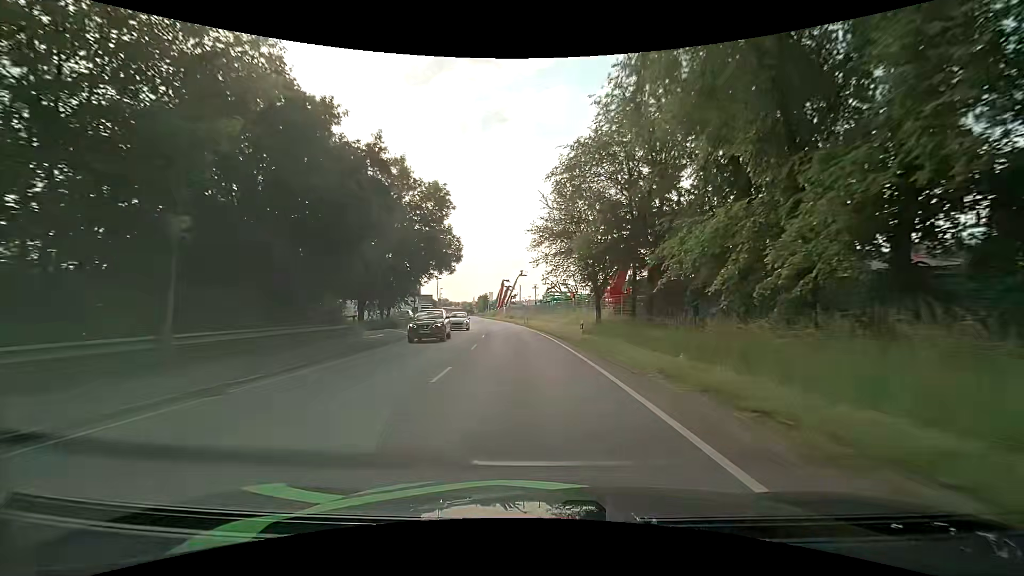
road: primary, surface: asphalt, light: Day
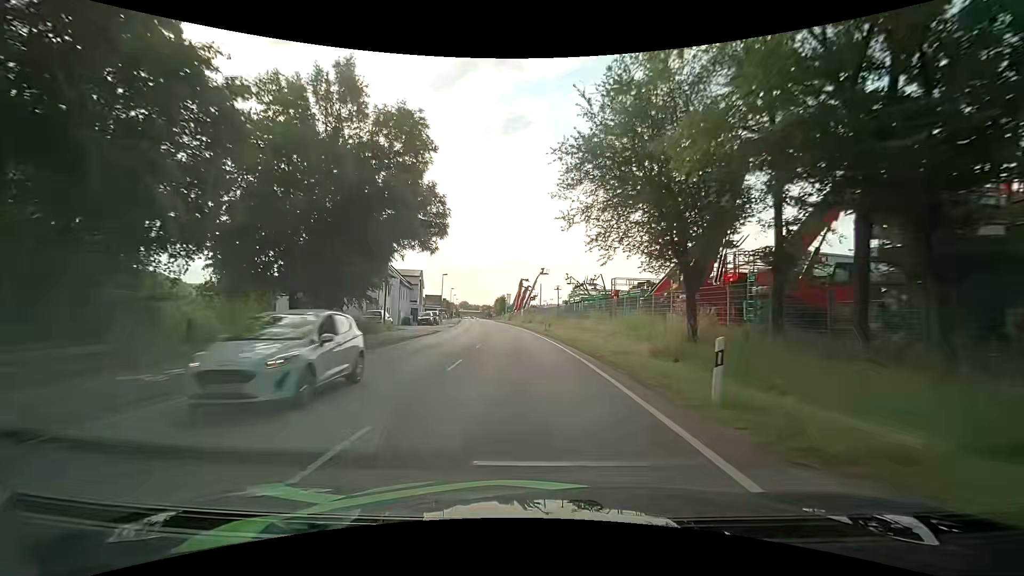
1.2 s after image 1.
(-0.3, +16.0) m; -2°
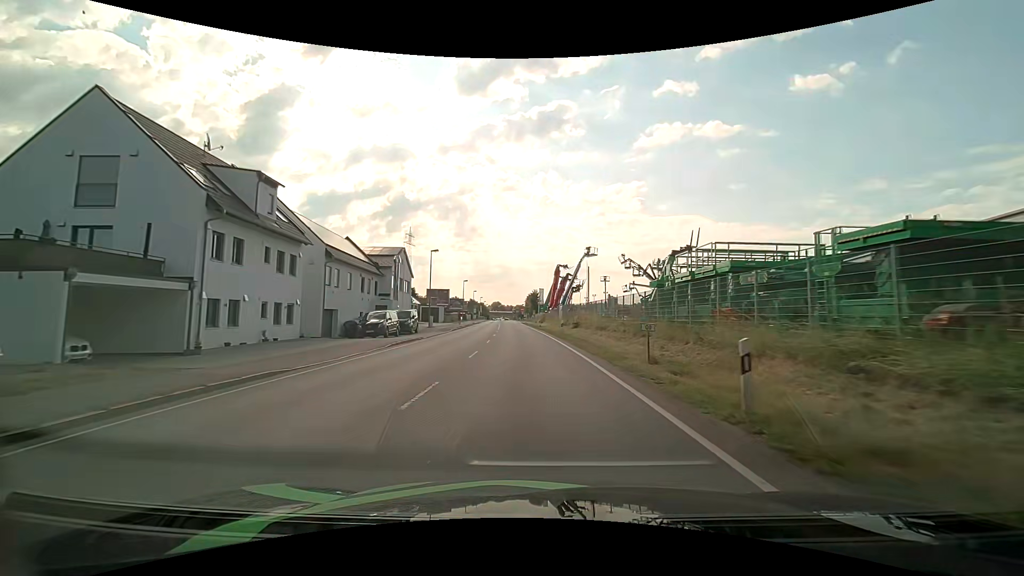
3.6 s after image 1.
(-1.1, +32.3) m; -4°
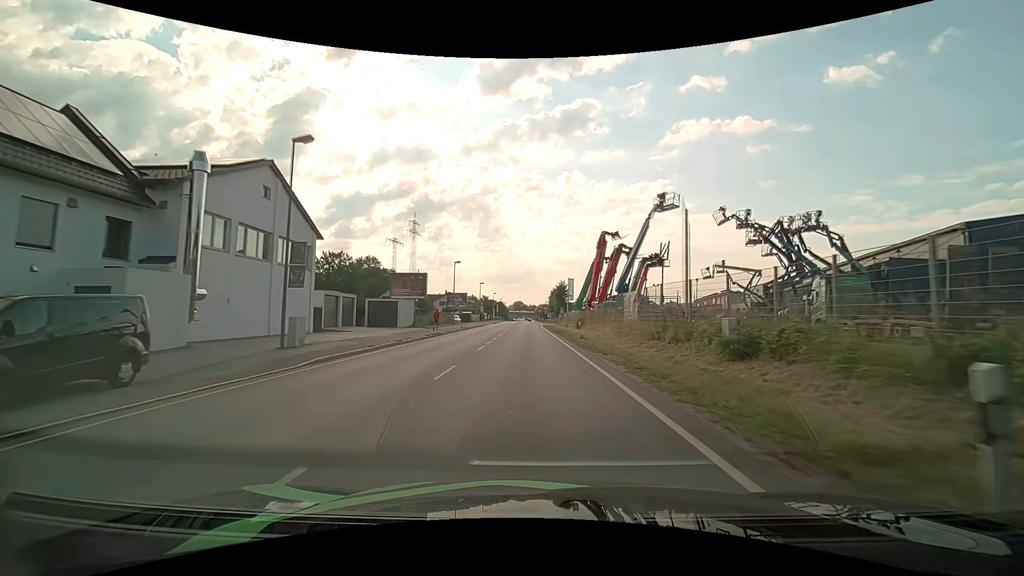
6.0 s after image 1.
(-0.8, +33.0) m; -3°
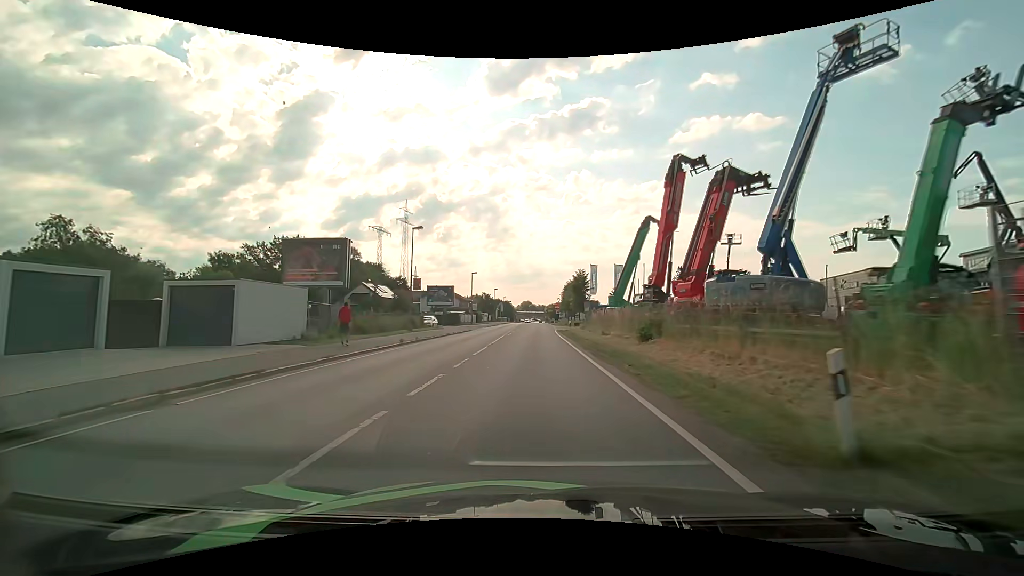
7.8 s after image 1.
(-0.2, +24.6) m; -1°
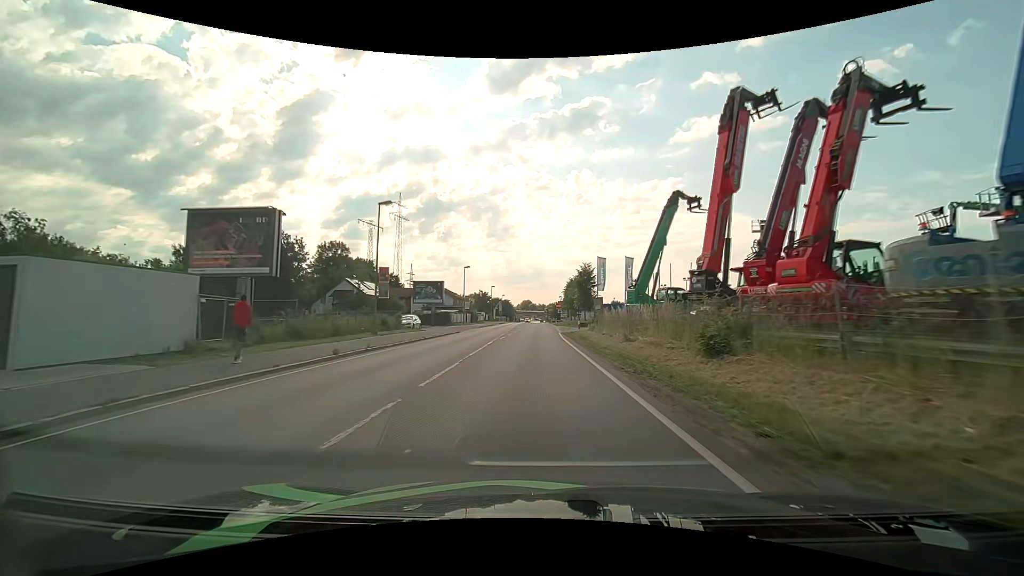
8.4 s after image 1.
(0.0, +8.1) m; +1°
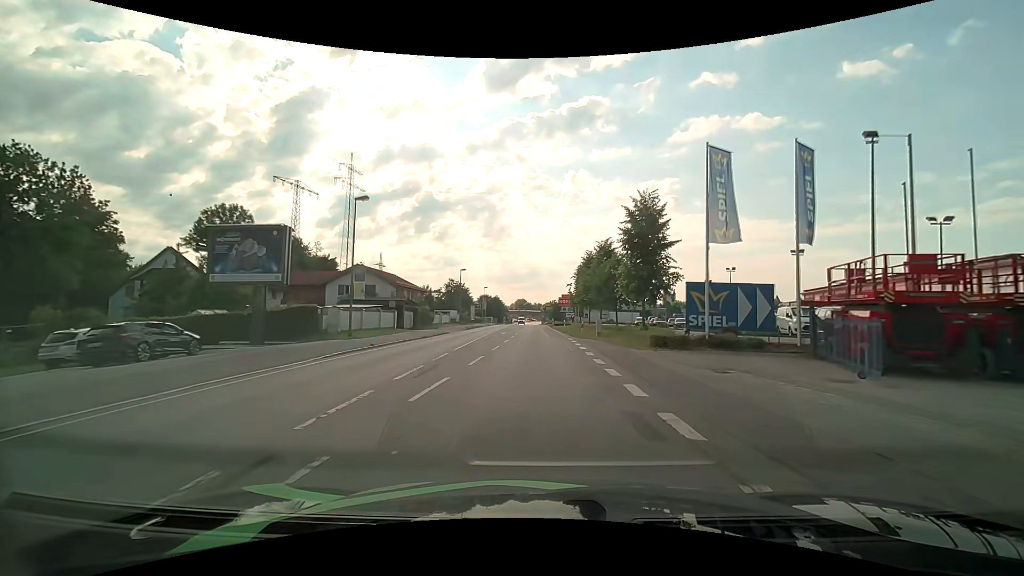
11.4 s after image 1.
(-0.3, +39.3) m; 0°
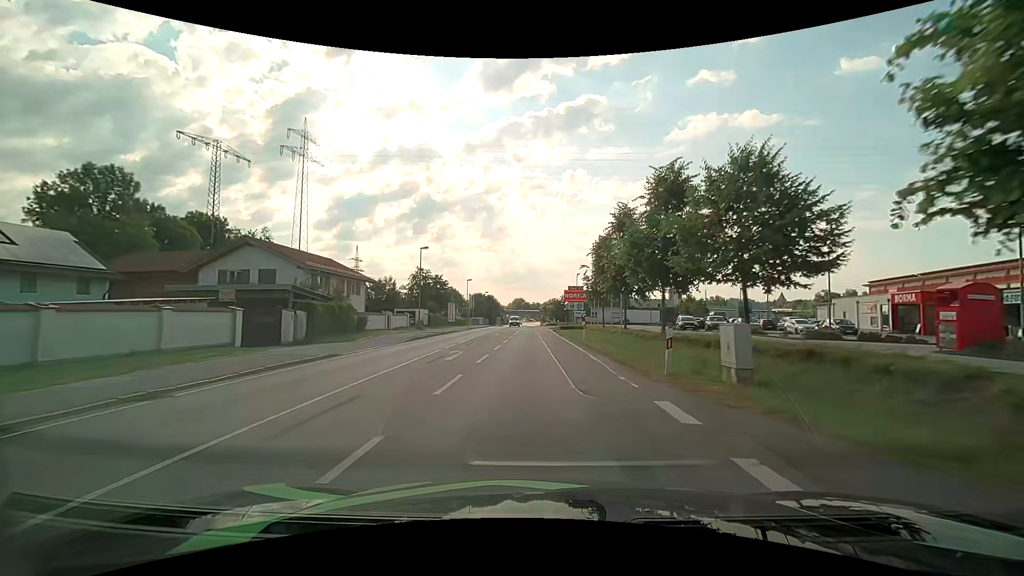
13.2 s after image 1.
(0.0, +23.2) m; 0°
(0, +10) (0, +20) (0, +30) (0, +40) (0, +50) (-1, +60) (-1, +70) (-1, +80) (-1, +90) (-1, +100) m
